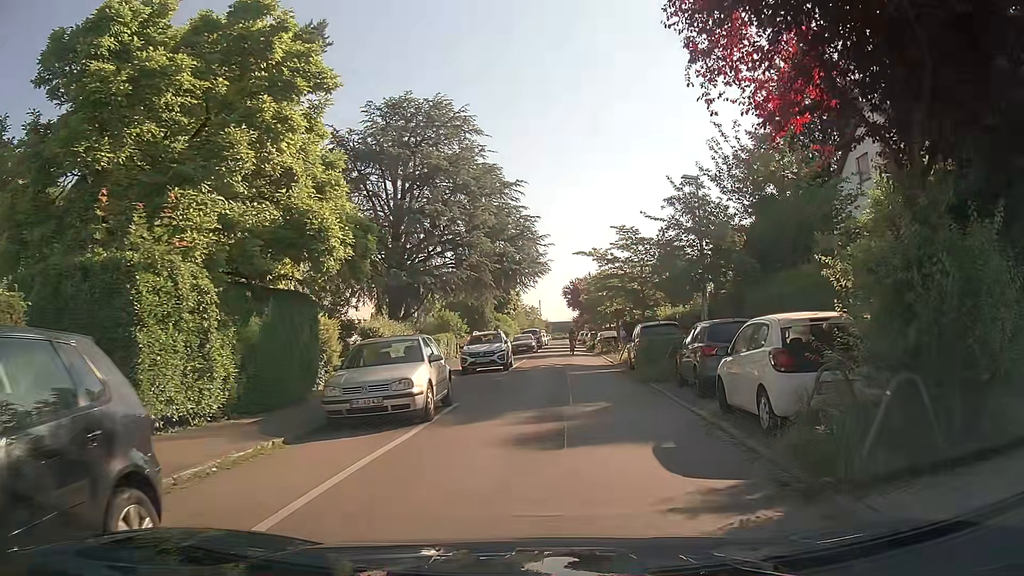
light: Day
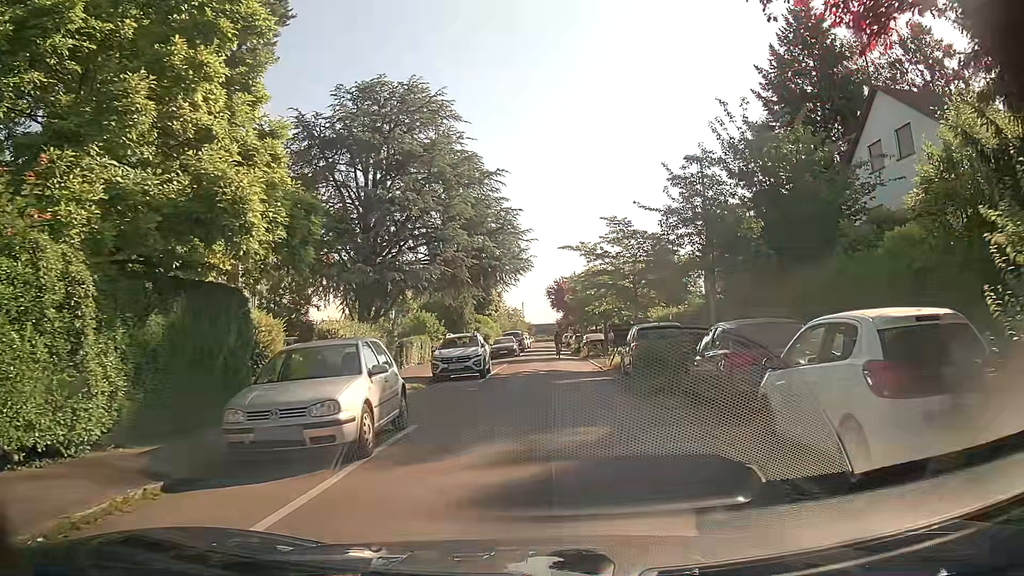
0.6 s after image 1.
(0.0, +3.0) m; 0°
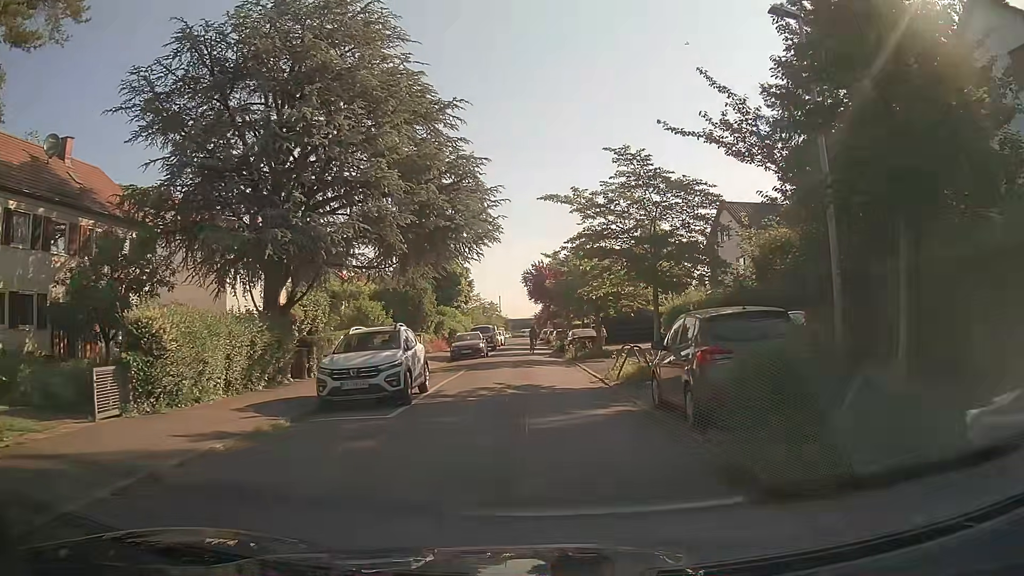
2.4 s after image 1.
(+0.4, +9.8) m; +3°
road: residential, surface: asphalt
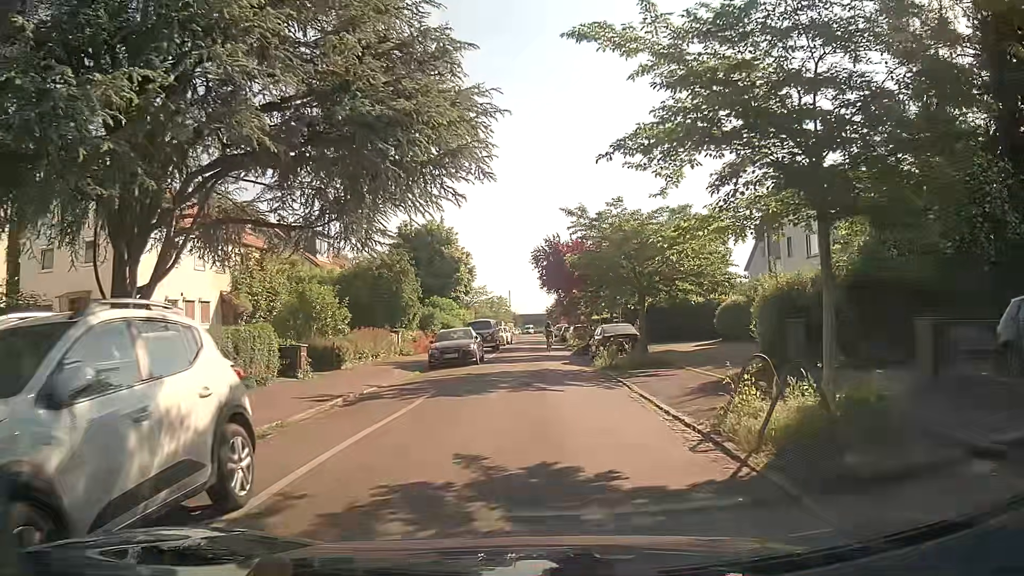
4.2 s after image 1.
(-0.1, +10.7) m; -1°
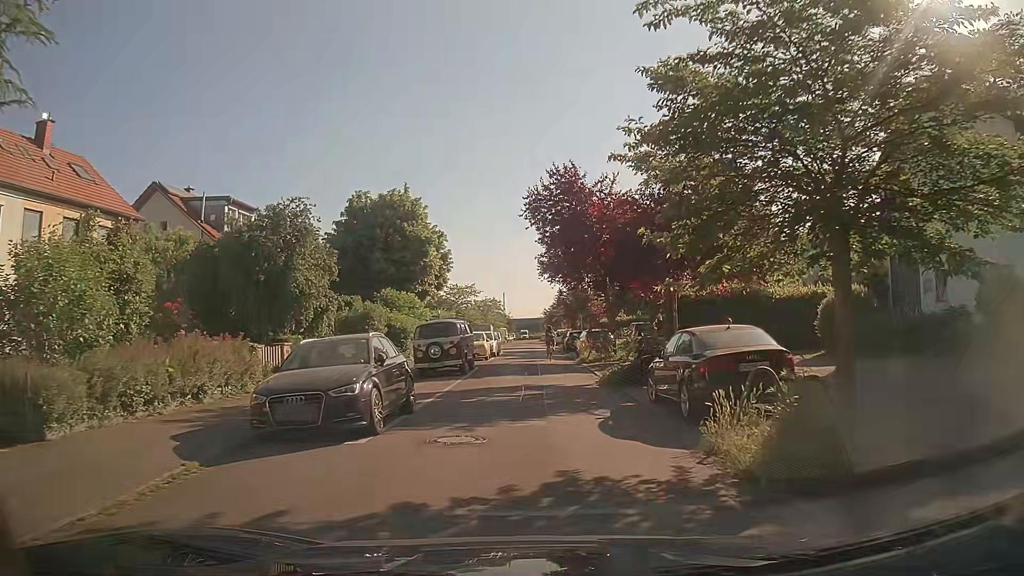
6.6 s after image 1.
(+0.1, +15.5) m; -1°
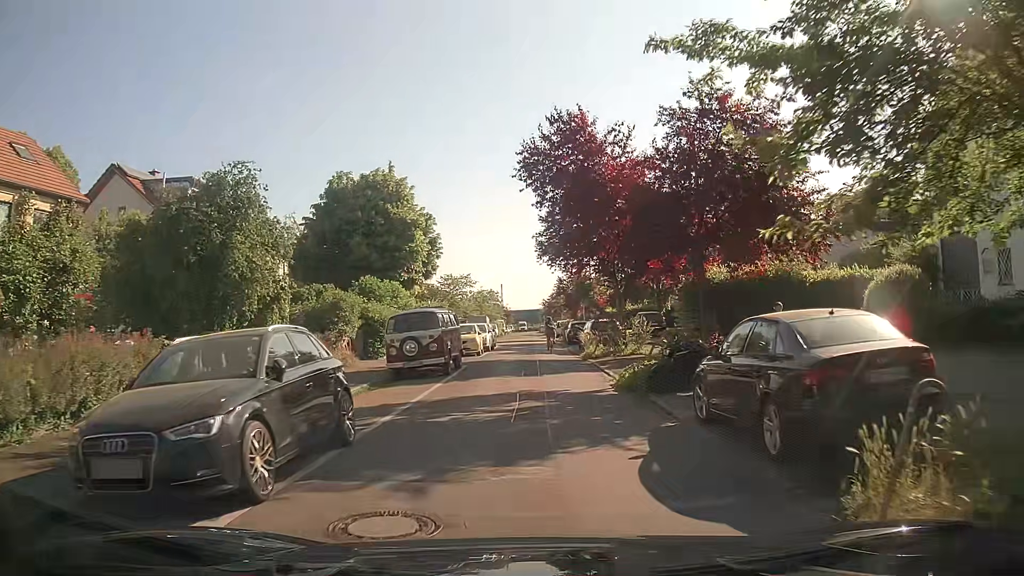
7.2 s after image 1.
(0.0, +4.0) m; 0°
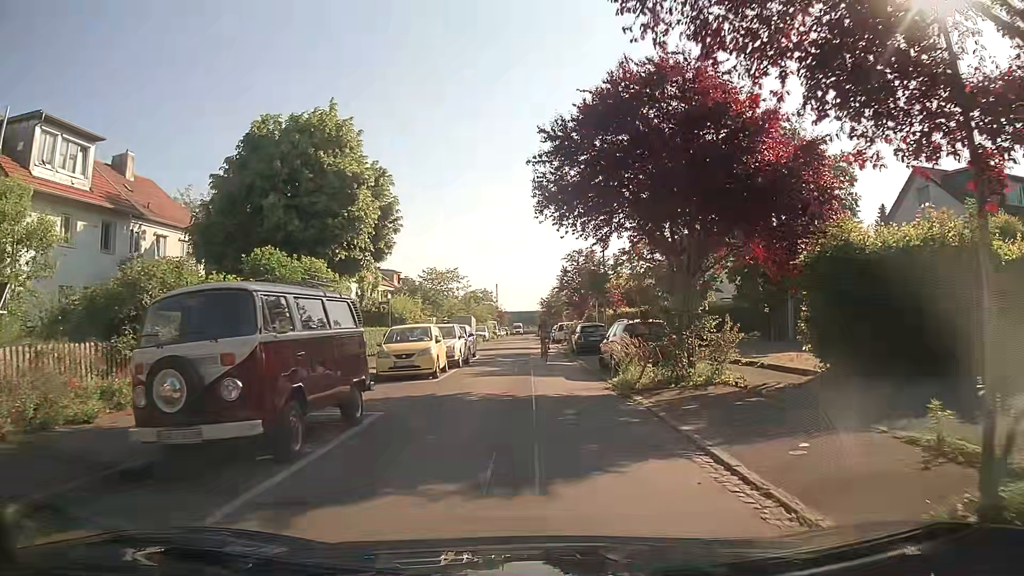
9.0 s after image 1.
(+0.3, +12.1) m; +1°
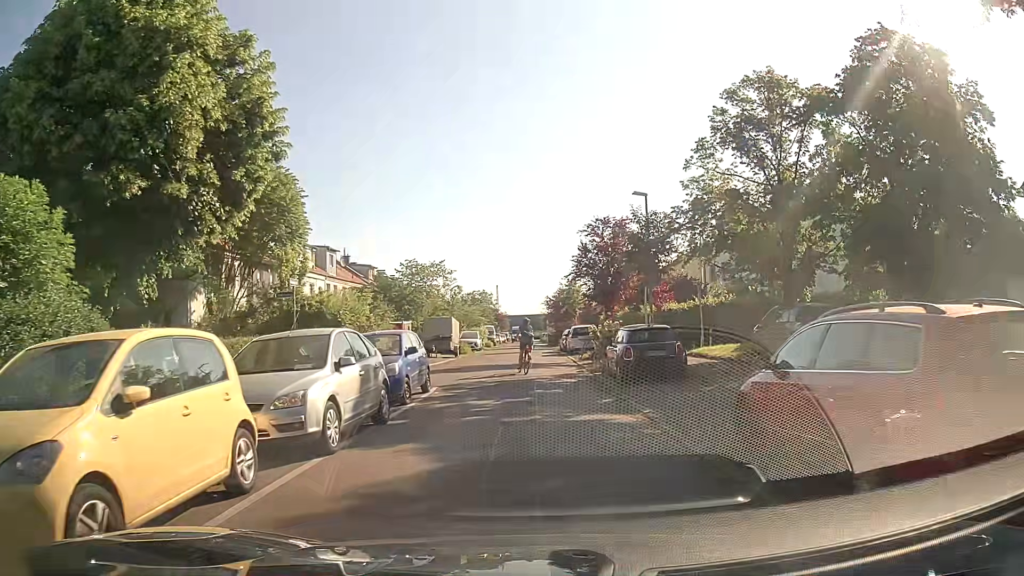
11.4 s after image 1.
(+0.1, +14.5) m; +1°
(0, +10) (0, +20) (0, +30) (0, +40) (-1, +50) (-1, +60) (-2, +70) (-2, +80) (-2, +90) (-2, +100) m
